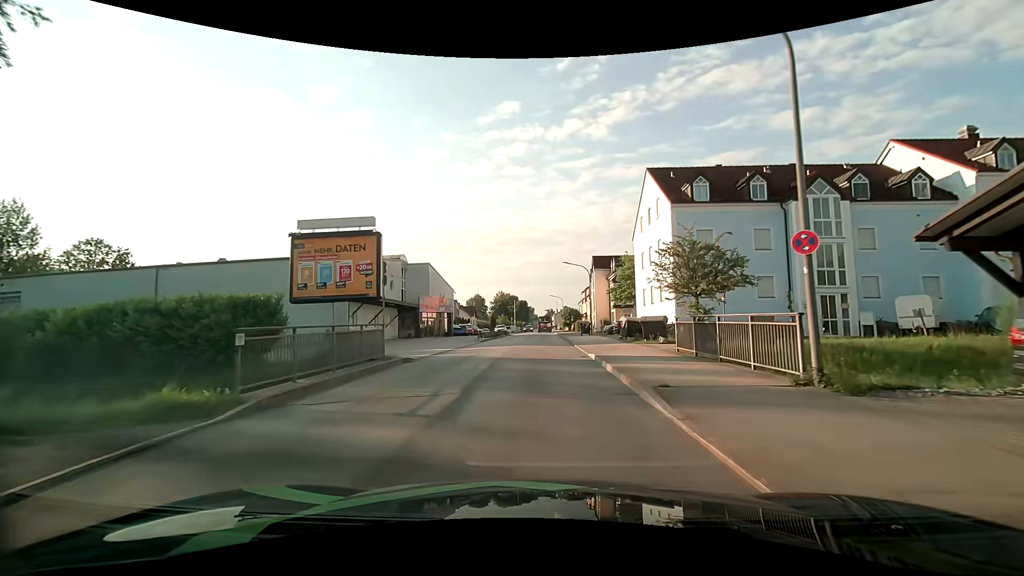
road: unclassified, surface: asphalt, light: Day
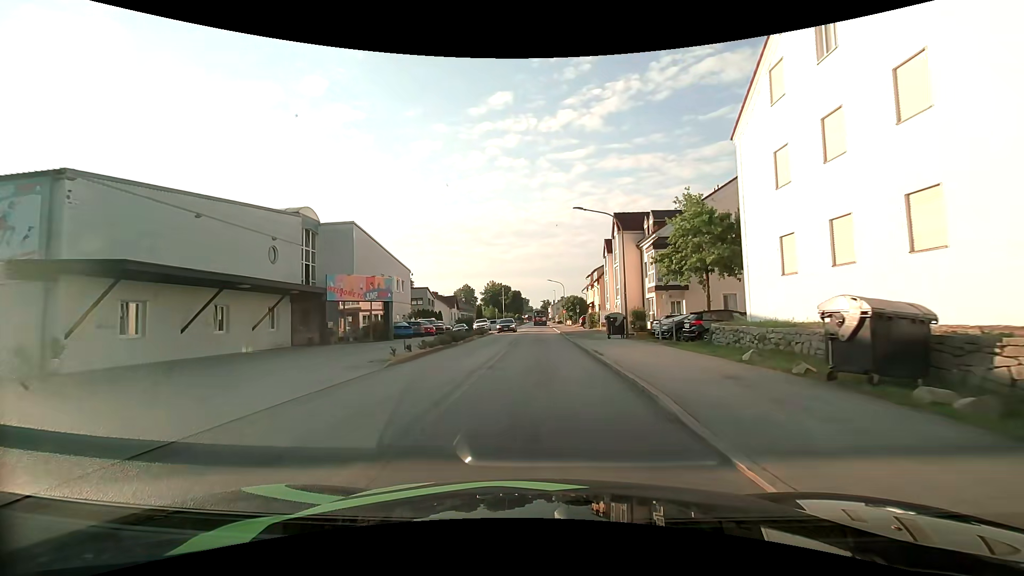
(-0.2, +22.9) m; 0°
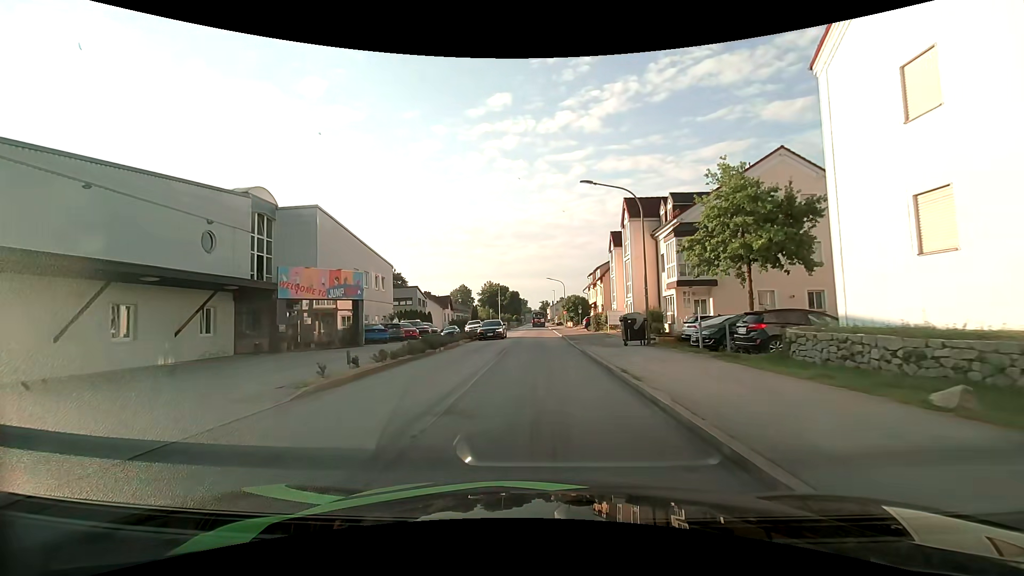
(0.0, +5.9) m; 0°
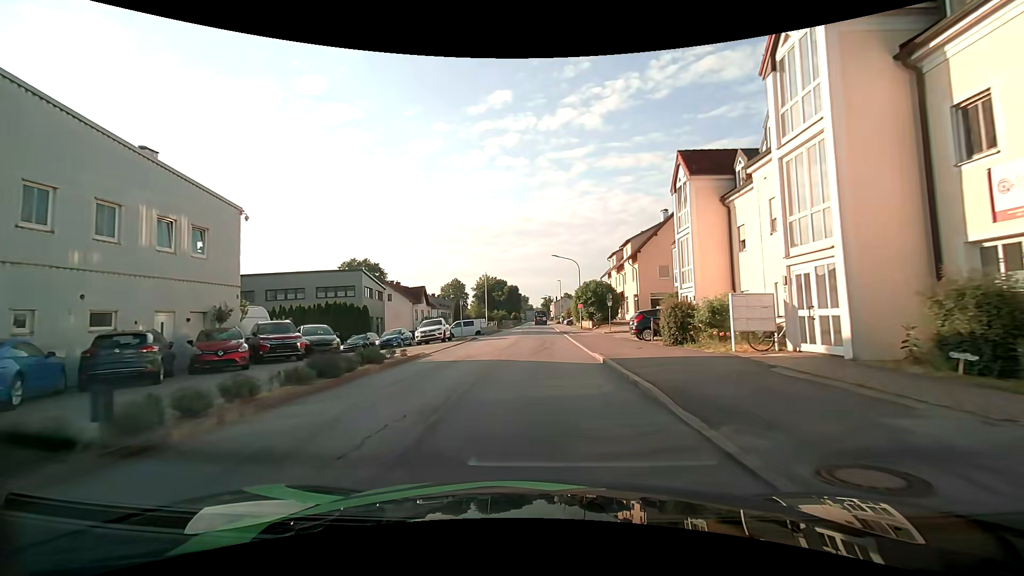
(0.0, +24.2) m; 0°
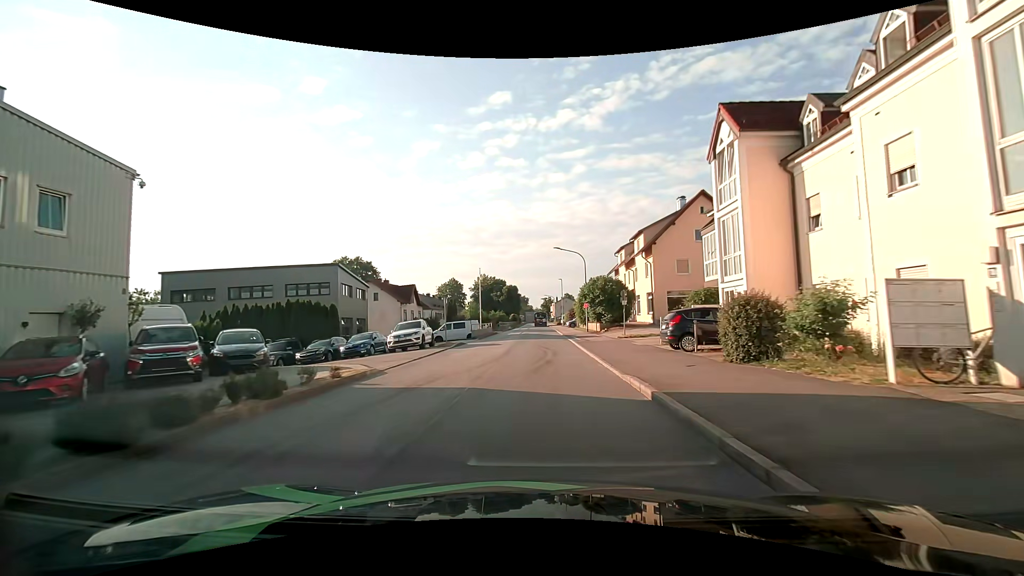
(0.0, +6.2) m; 0°
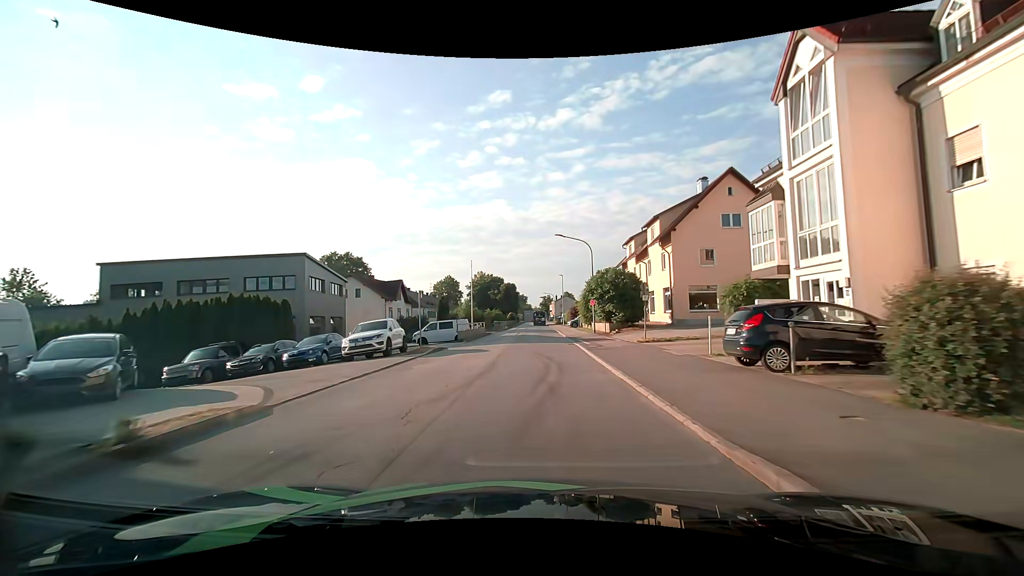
(0.0, +6.2) m; 0°
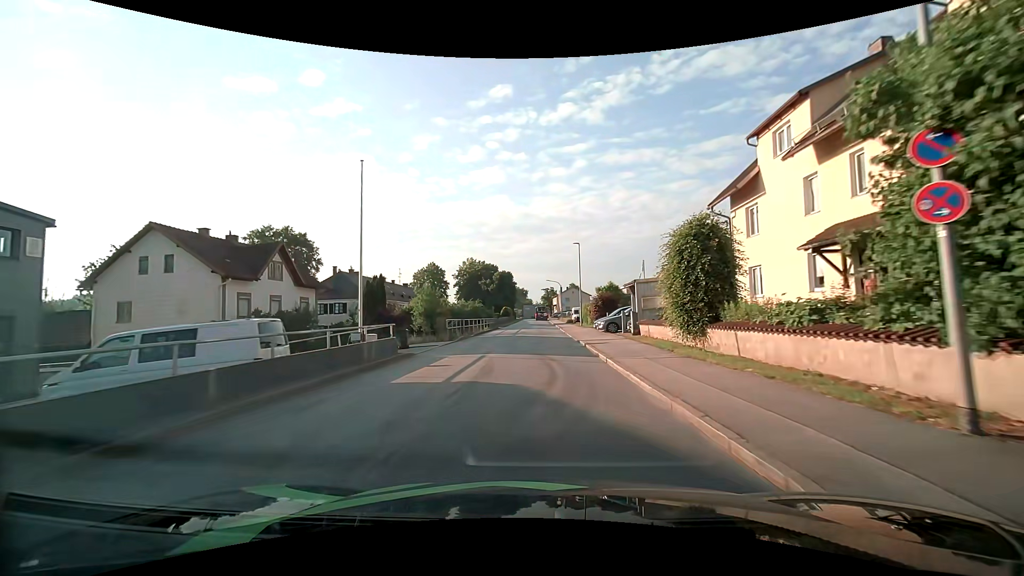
(+0.1, +31.1) m; 0°
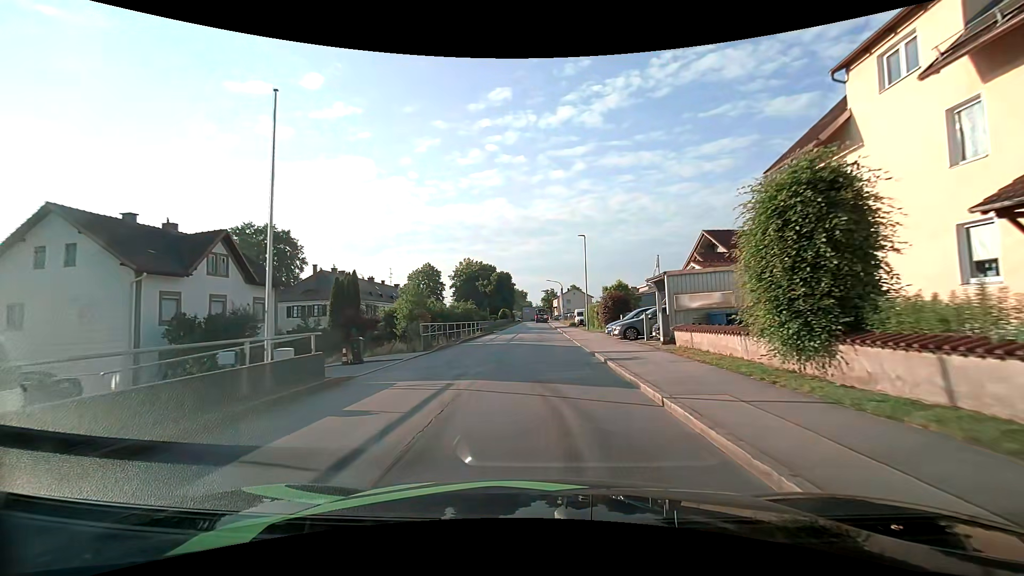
(0.0, +6.2) m; 0°
(0, +10) (0, +20) (0, +30) (0, +40) (+1, +50) (+1, +60) (+1, +70) (+1, +80) (+1, +90) (+1, +100) m
